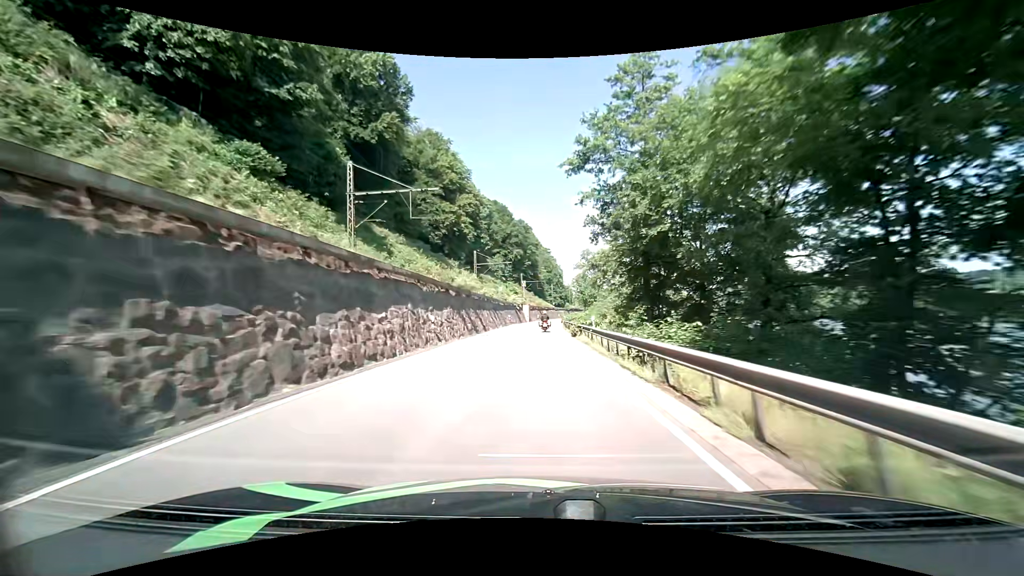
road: primary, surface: asphalt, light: Day
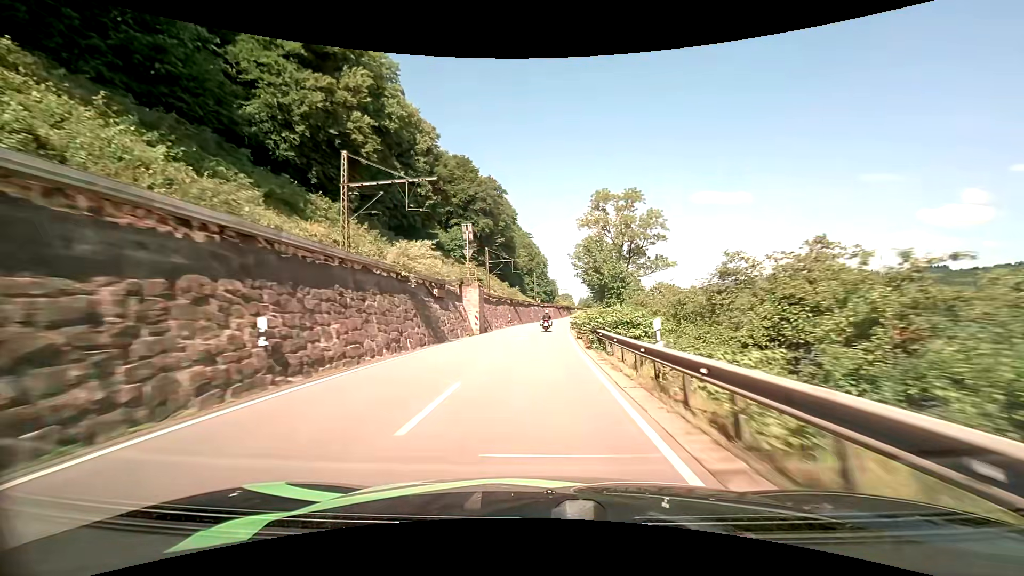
(+0.8, +62.4) m; +2°
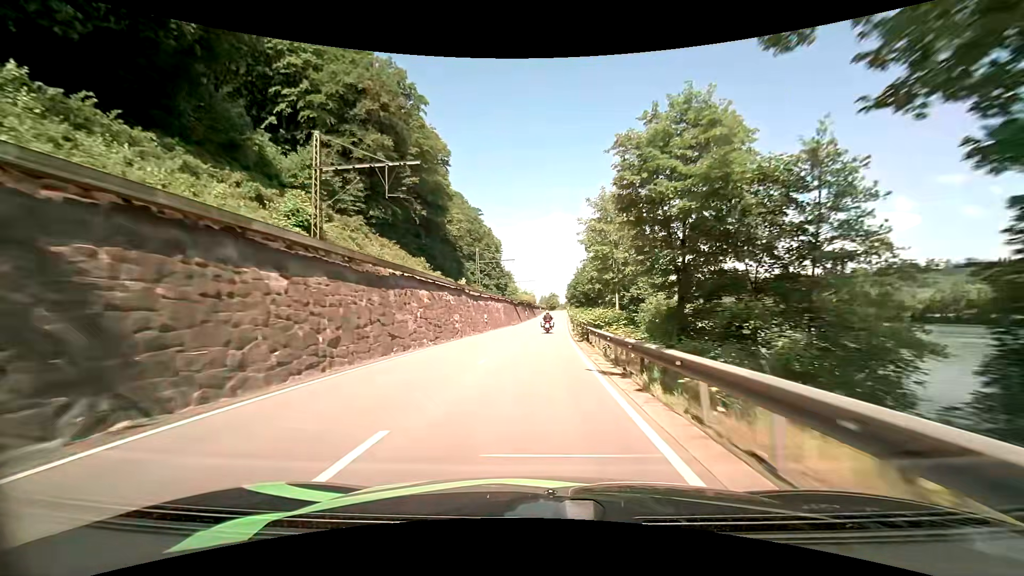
(+2.6, +63.5) m; +5°
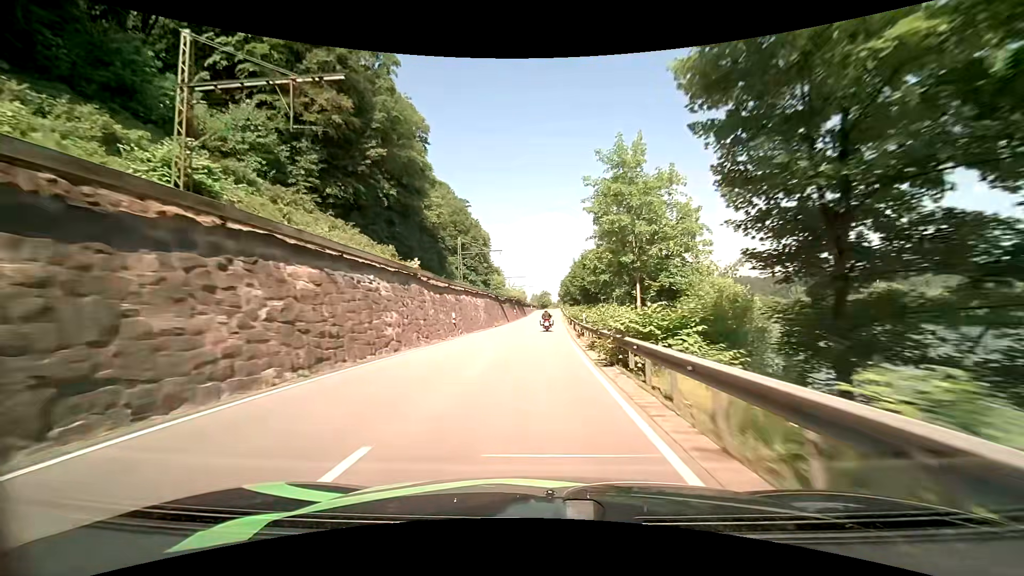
(+0.1, +12.6) m; +1°
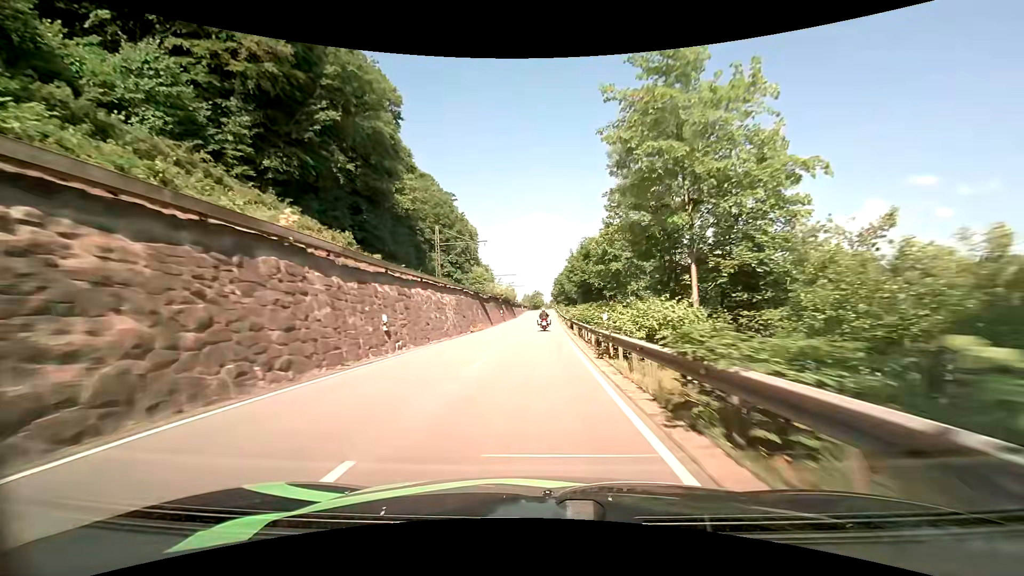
(0.0, +12.5) m; +1°
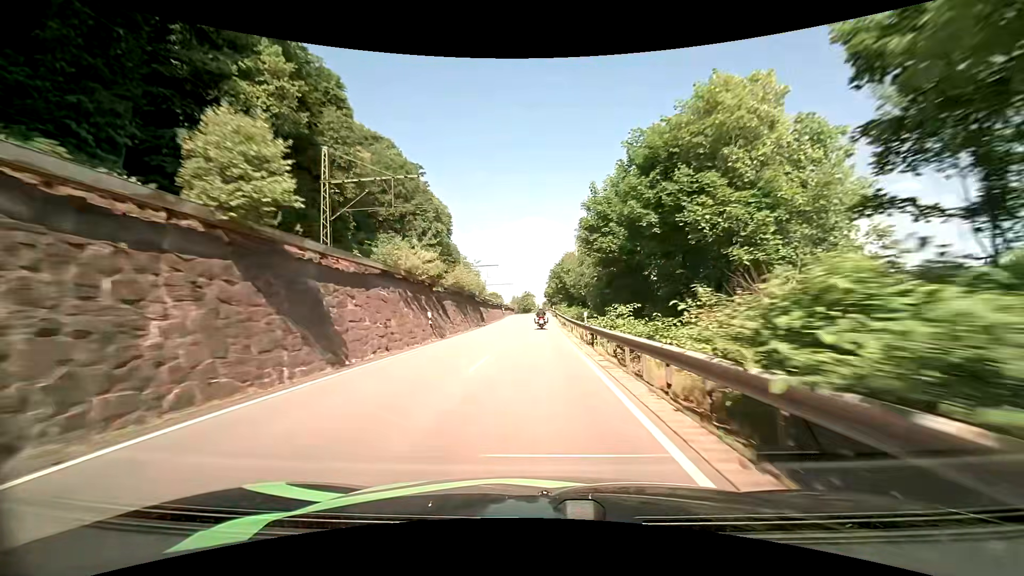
(+0.2, +37.1) m; +1°
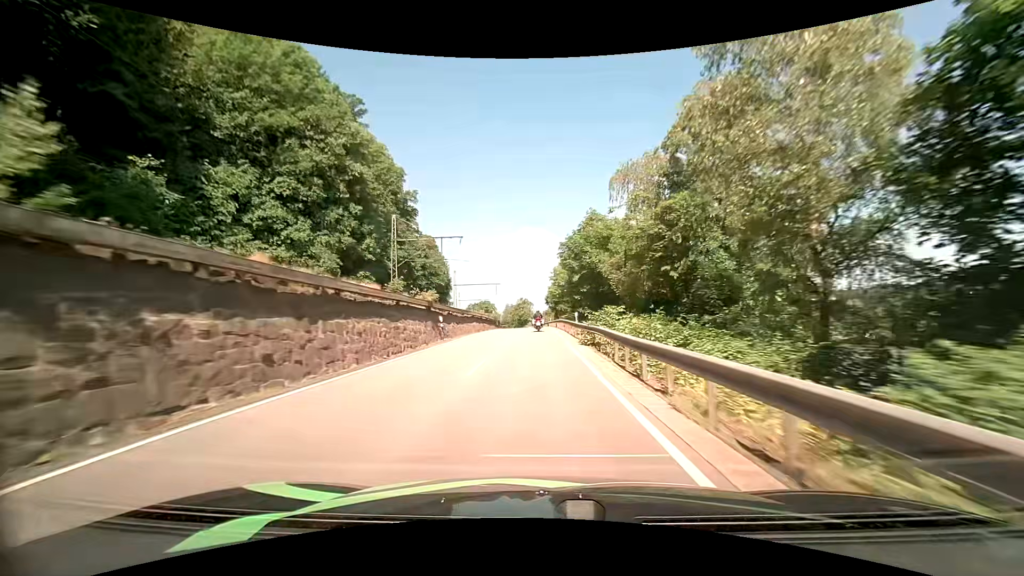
(+0.2, +48.3) m; 0°
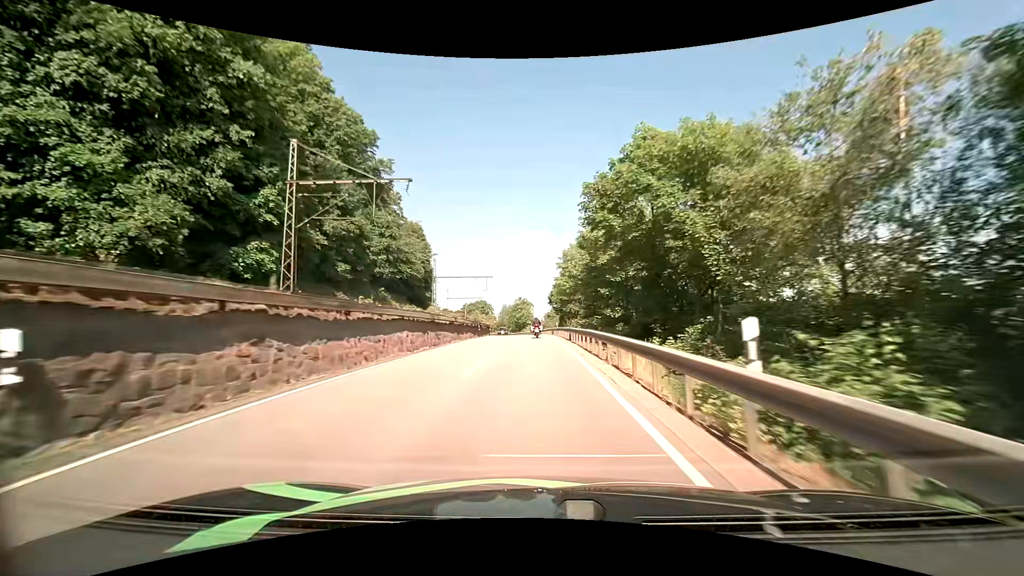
(-0.1, +23.3) m; -1°
(0, +10) (0, +20) (0, +30) (0, +40) (0, +50) (-1, +60) (-1, +70) (-2, +80) (-2, +90) (-3, +100) m
